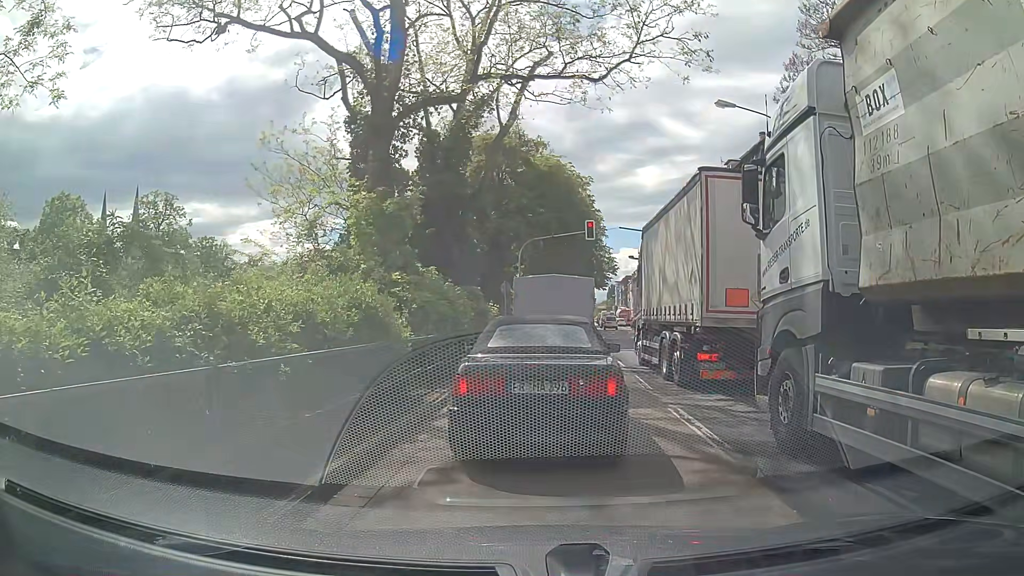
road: primary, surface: asphalt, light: Day
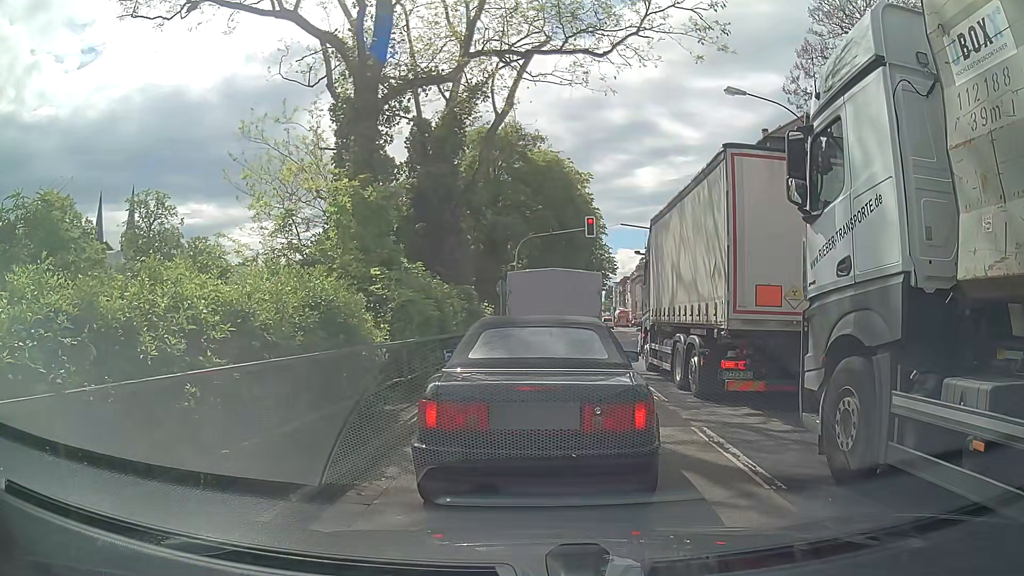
(0.0, +1.6) m; 0°
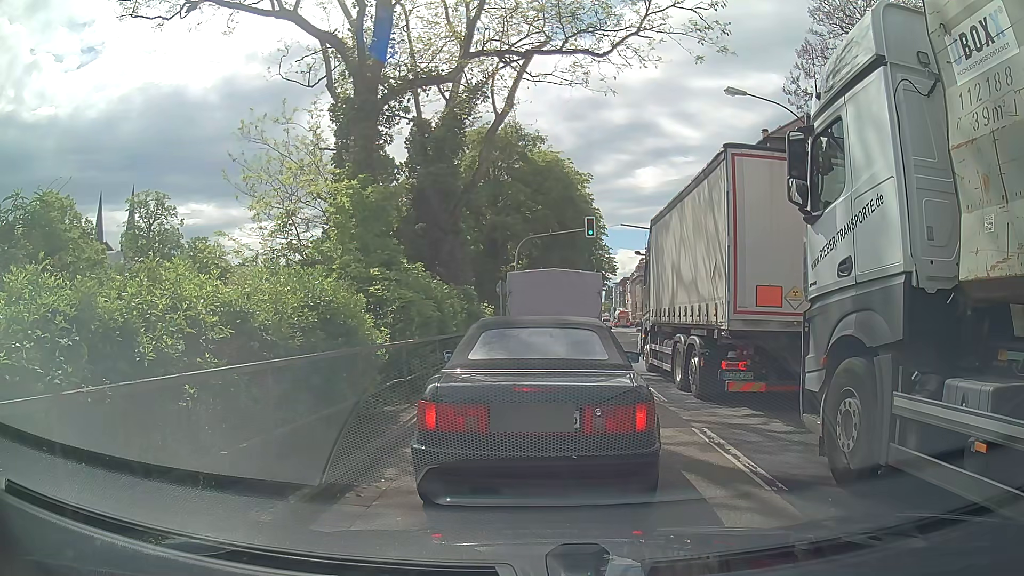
(0.0, +0.1) m; 0°
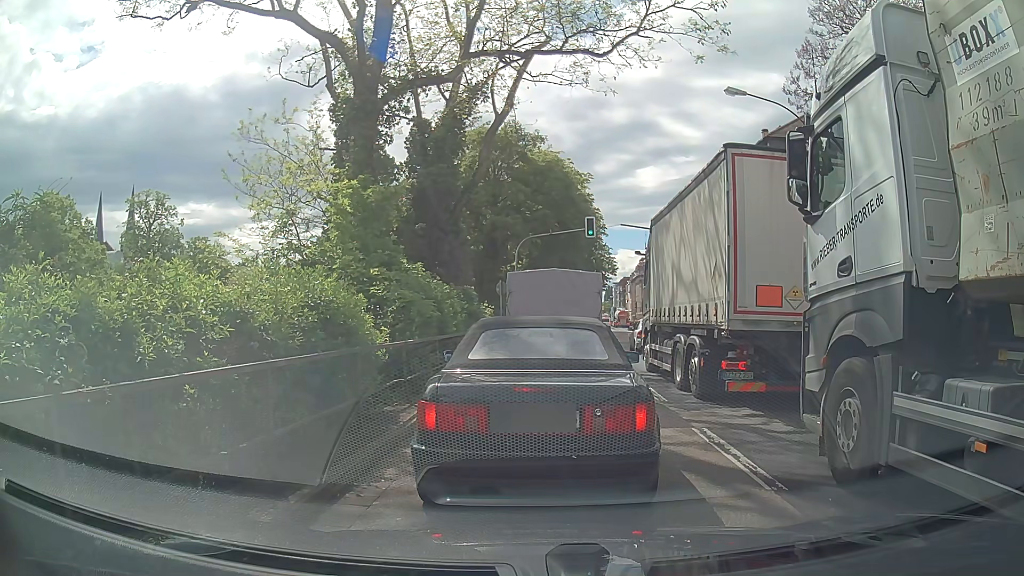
(0.0, 0.0) m; 0°
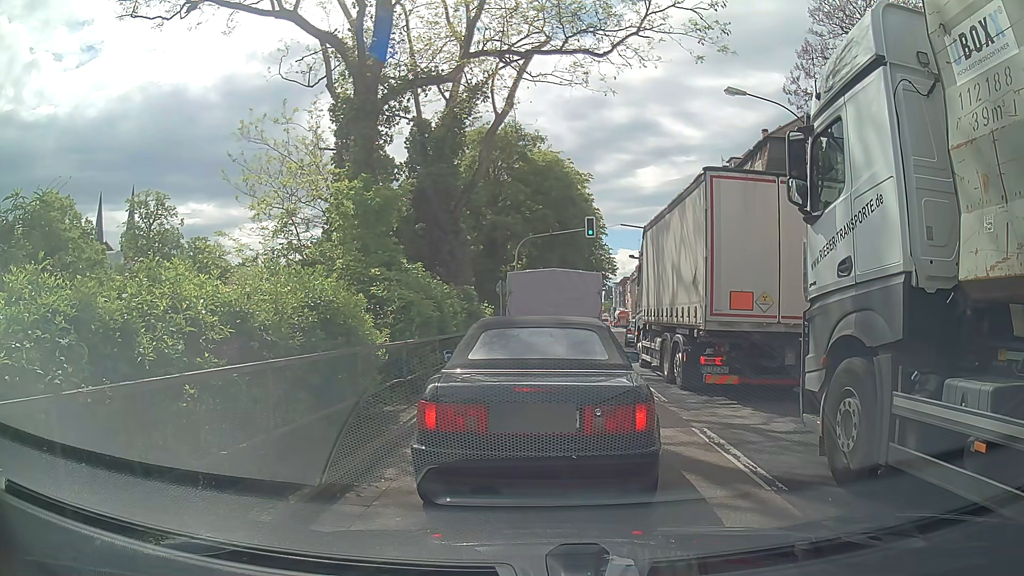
(0.0, 0.0) m; 0°
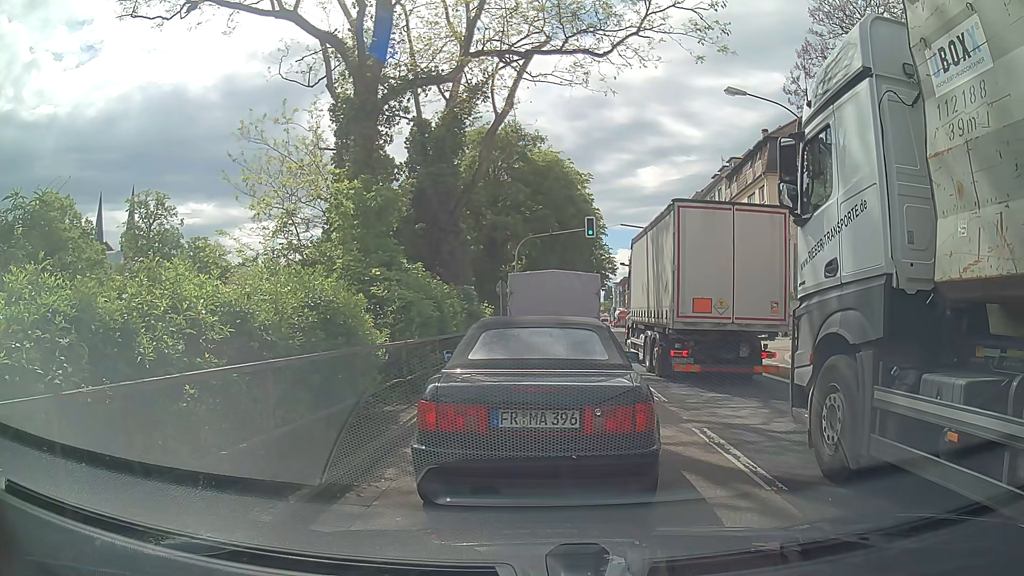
(0.0, 0.0) m; 0°
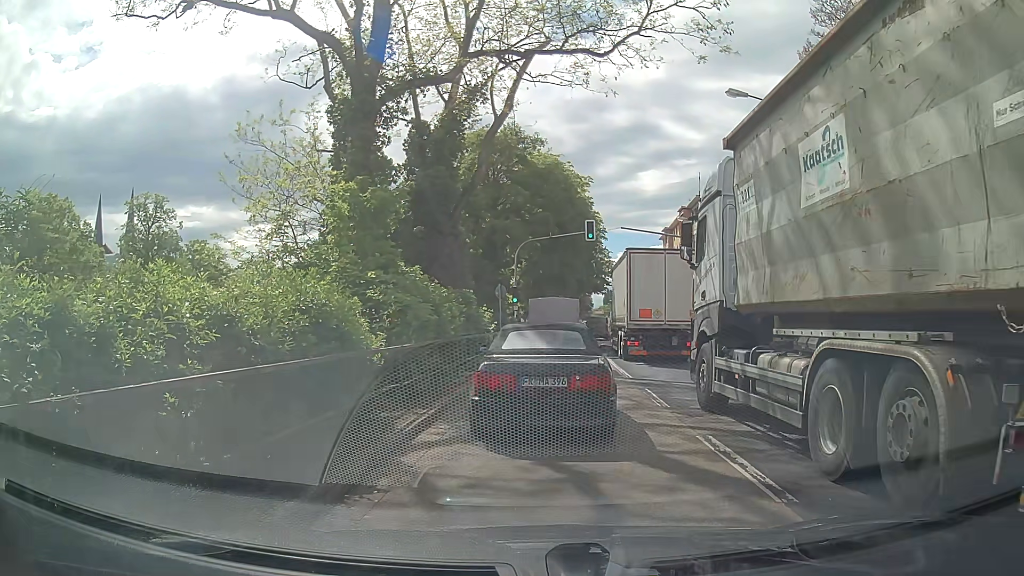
(0.0, +0.3) m; 0°
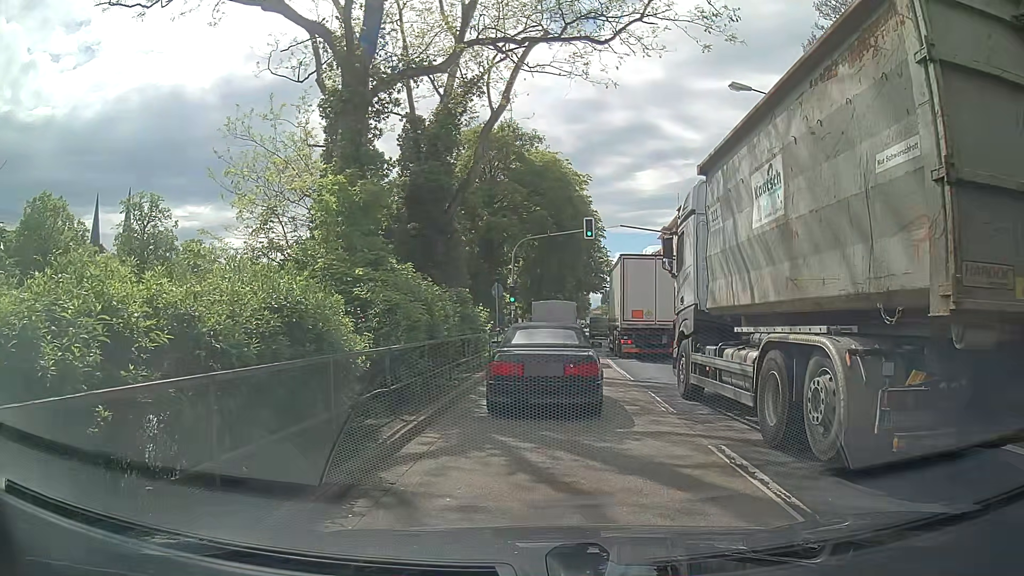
(0.0, +0.8) m; 0°
